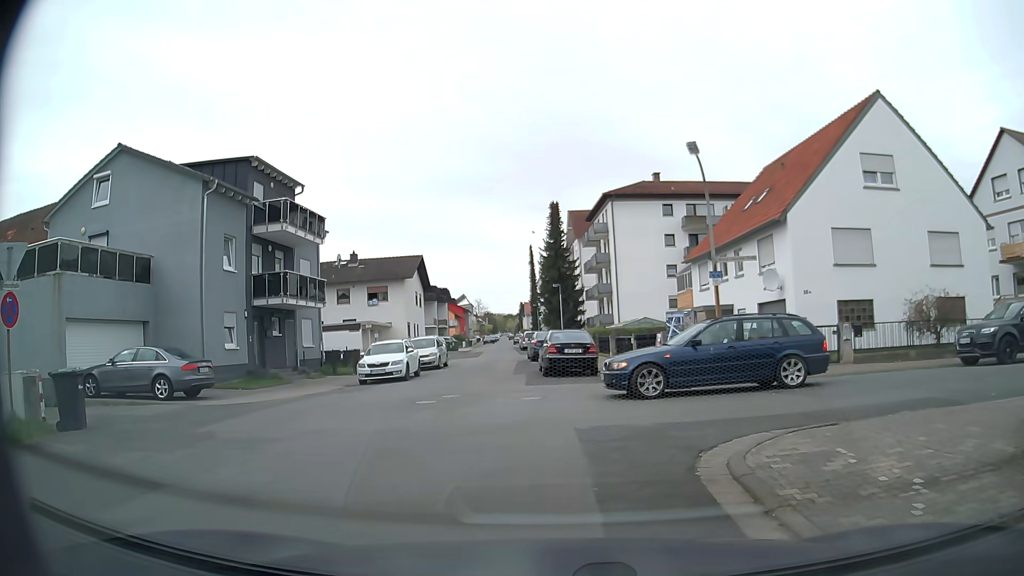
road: residential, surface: asphalt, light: Day
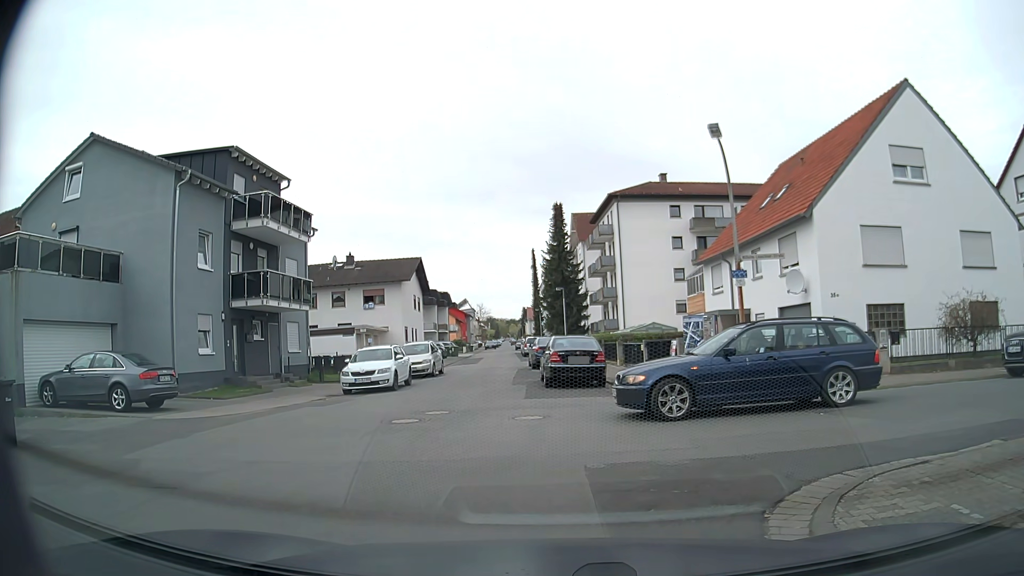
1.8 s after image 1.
(0.0, +2.0) m; 0°
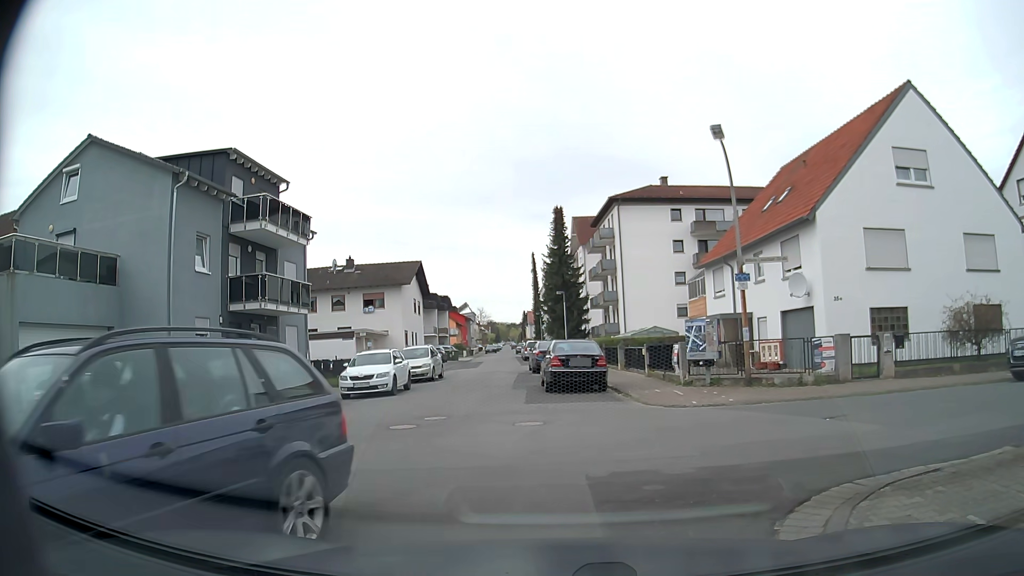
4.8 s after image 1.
(0.0, +0.3) m; 0°
(0, +10) (-1, +20) (-2, +30) (-2, +40) (-2, +50) (-3, +60) (-3, +70) (-3, +80) (-4, +90) (-5, +100) m
